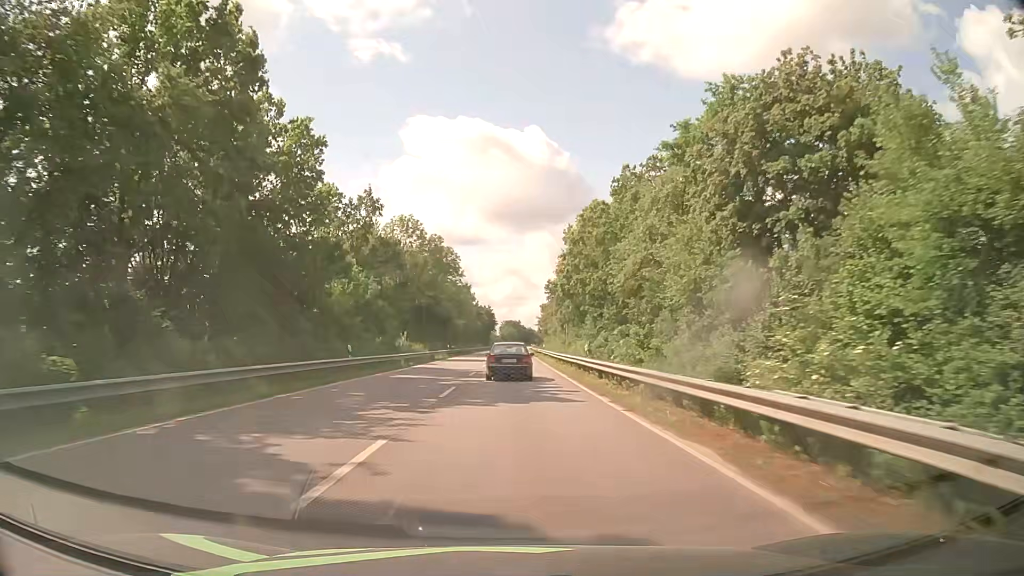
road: primary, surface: asphalt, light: Day
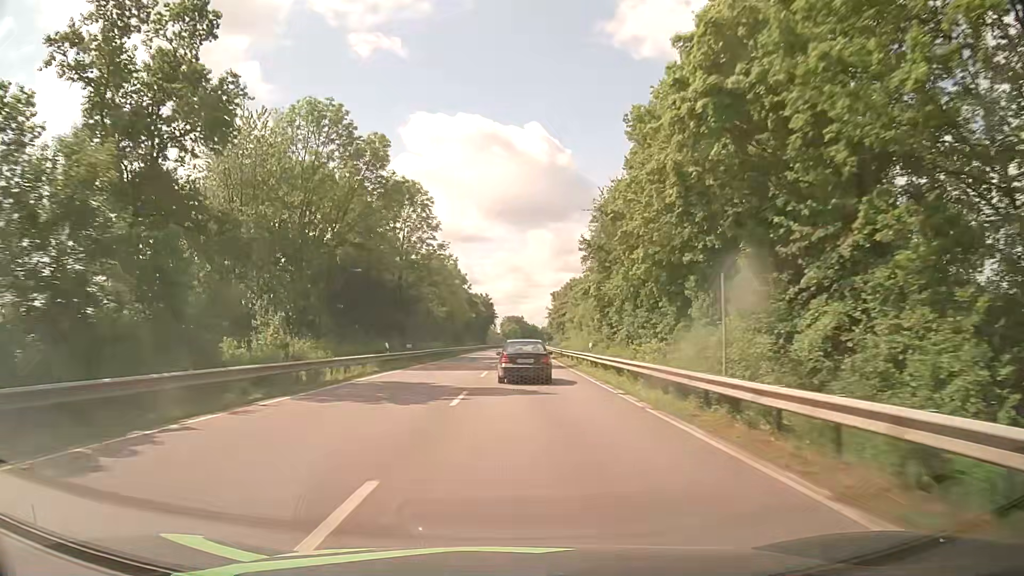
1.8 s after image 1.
(0.0, +38.3) m; -1°
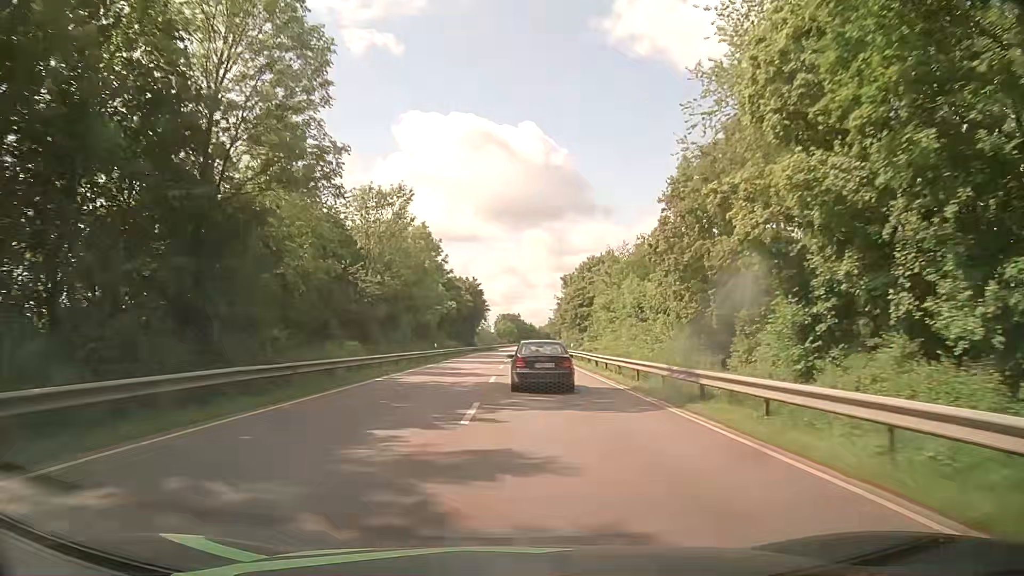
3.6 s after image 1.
(+0.3, +38.5) m; +1°
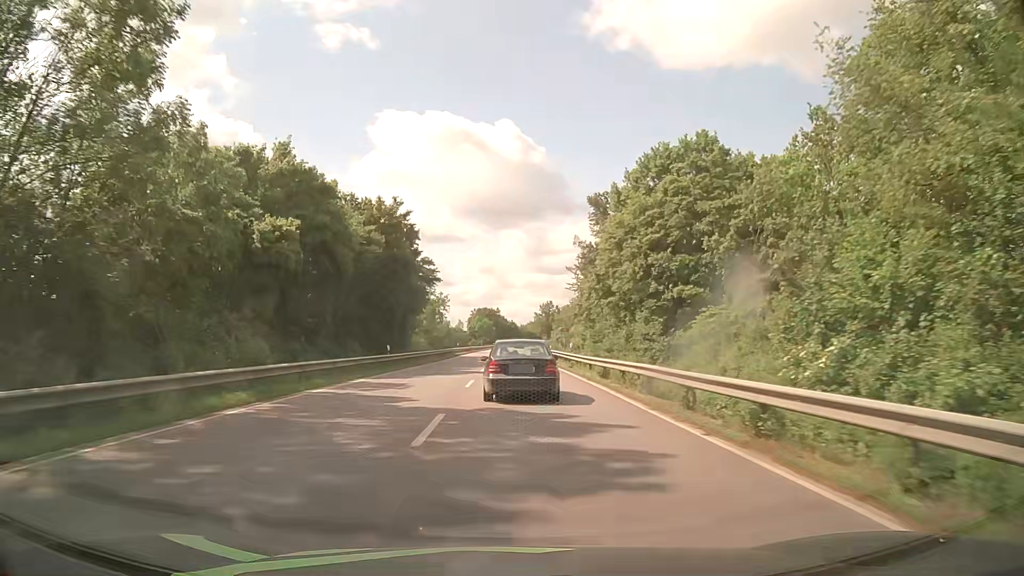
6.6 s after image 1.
(+1.4, +61.1) m; +2°
